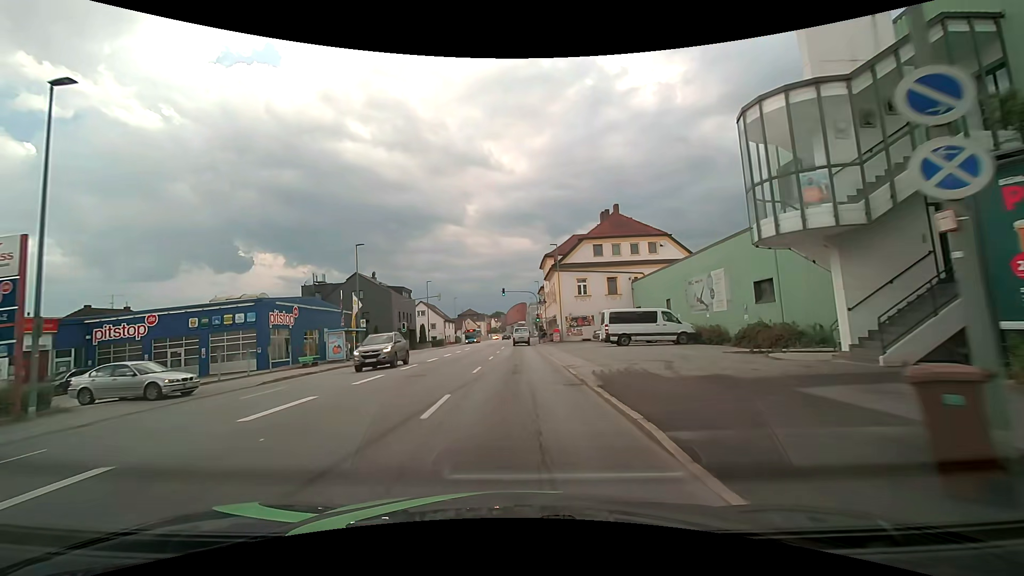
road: tertiary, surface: asphalt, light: Day
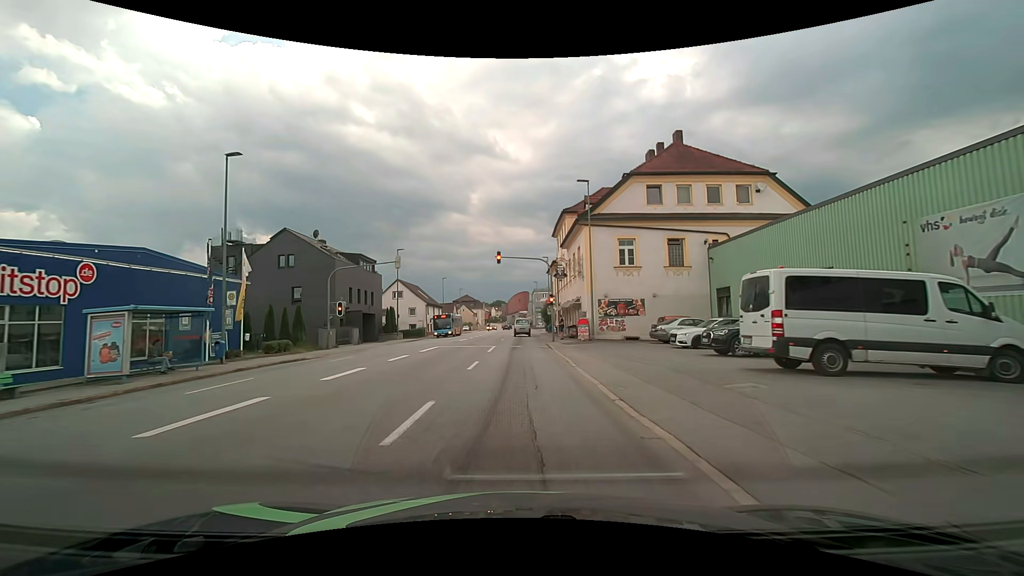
(-0.2, +20.4) m; 0°
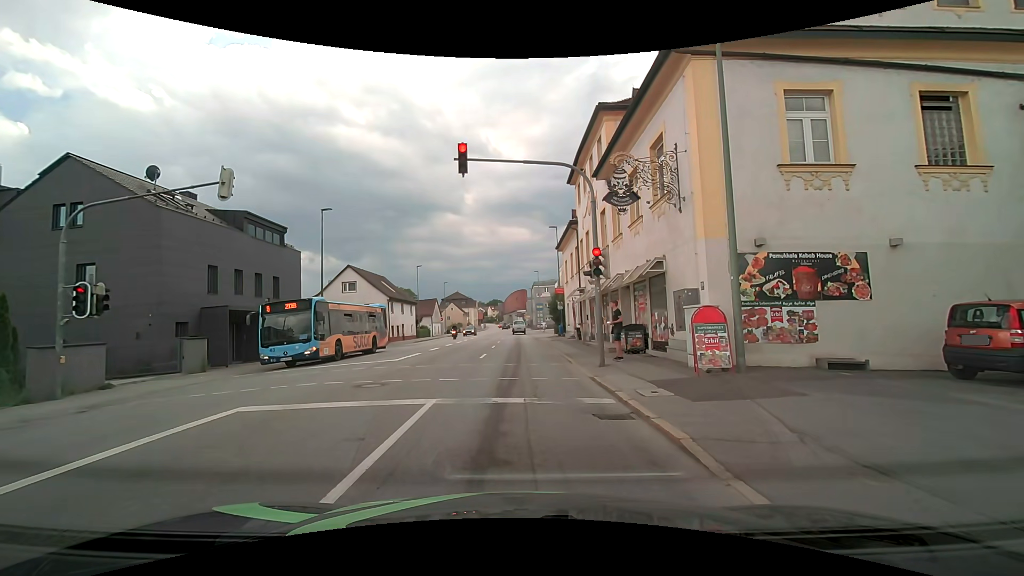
(+0.1, +19.8) m; 0°
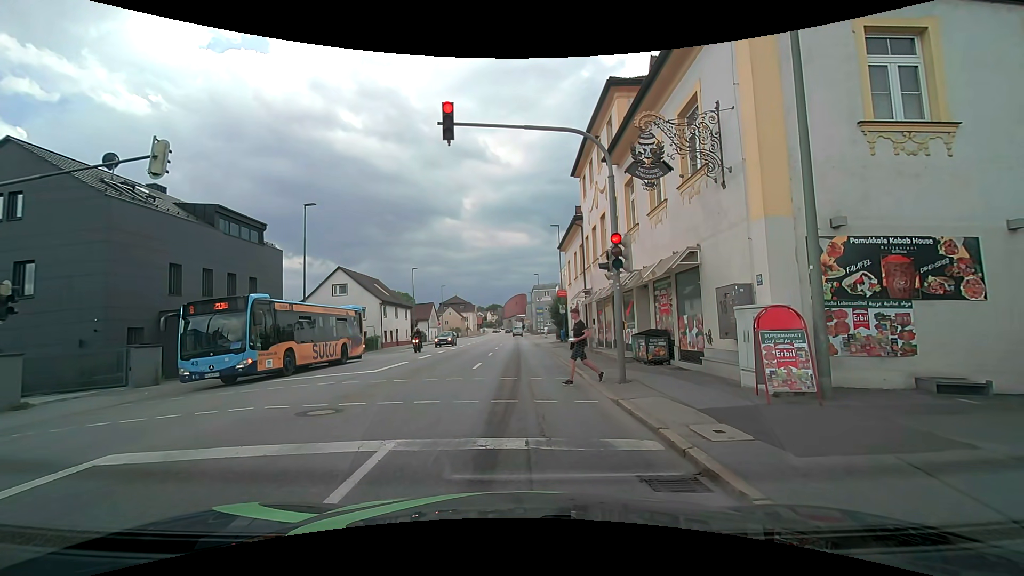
(0.0, +2.6) m; +1°
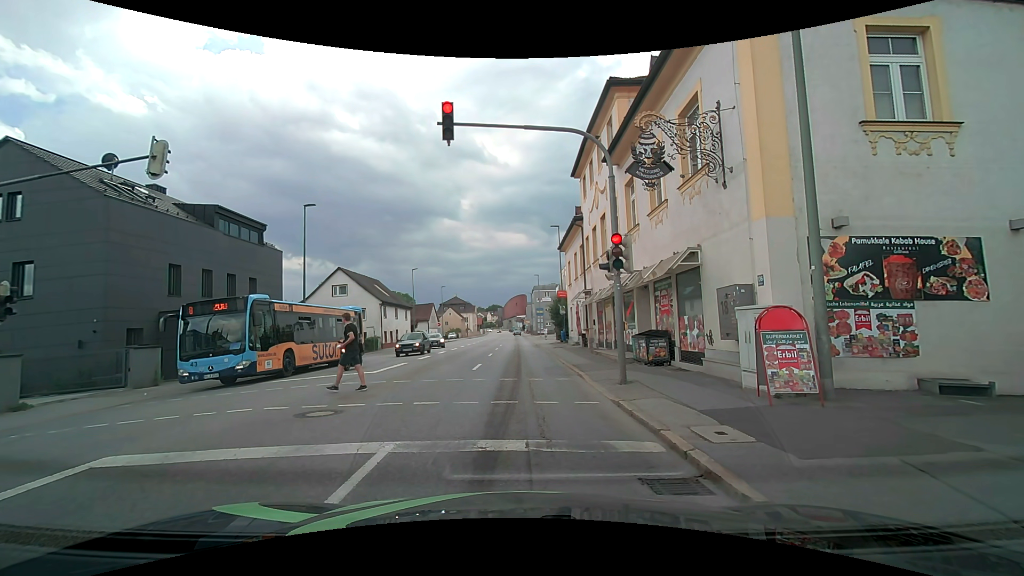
(0.0, +0.1) m; 0°
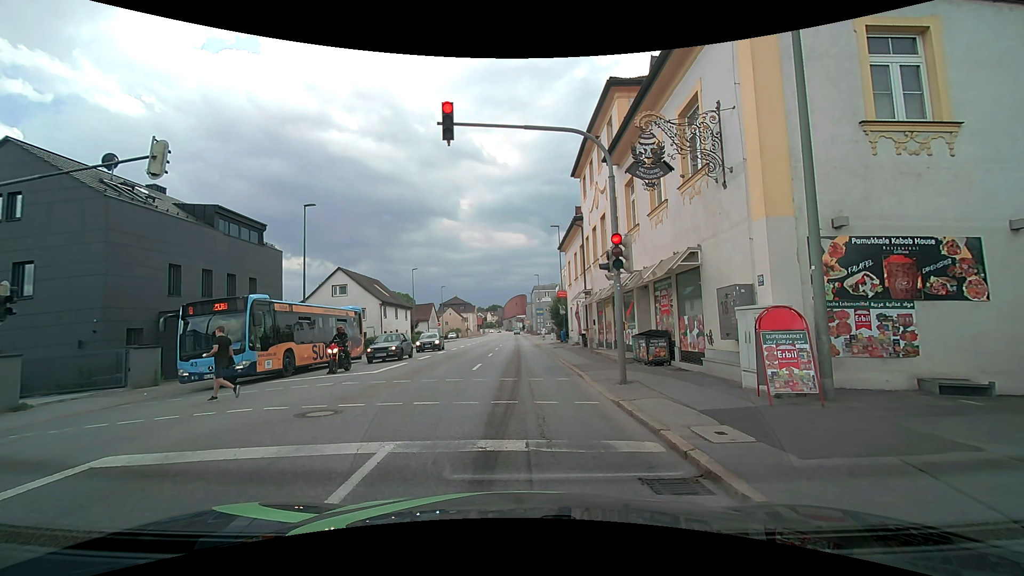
(0.0, 0.0) m; 0°
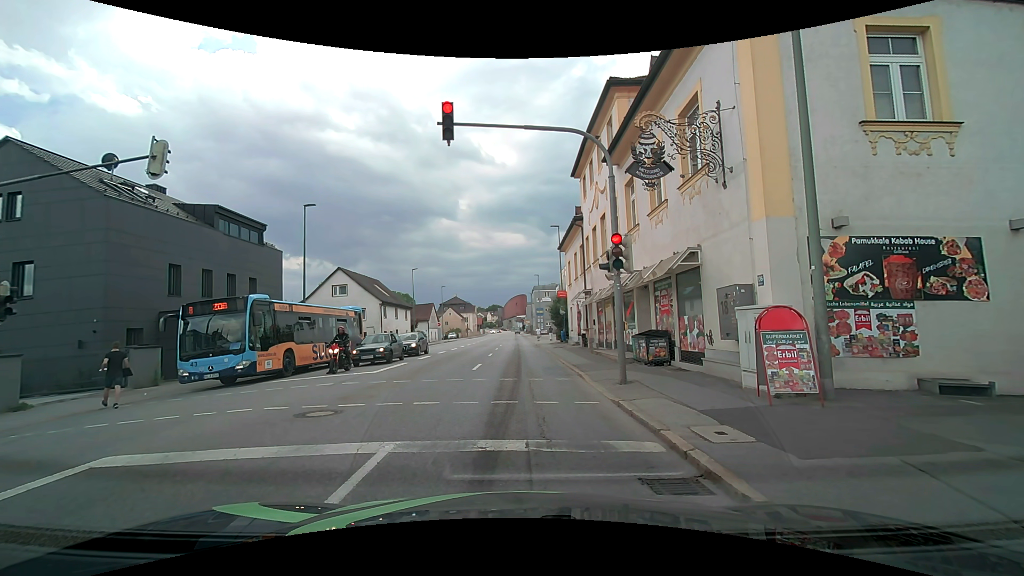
(0.0, 0.0) m; 0°
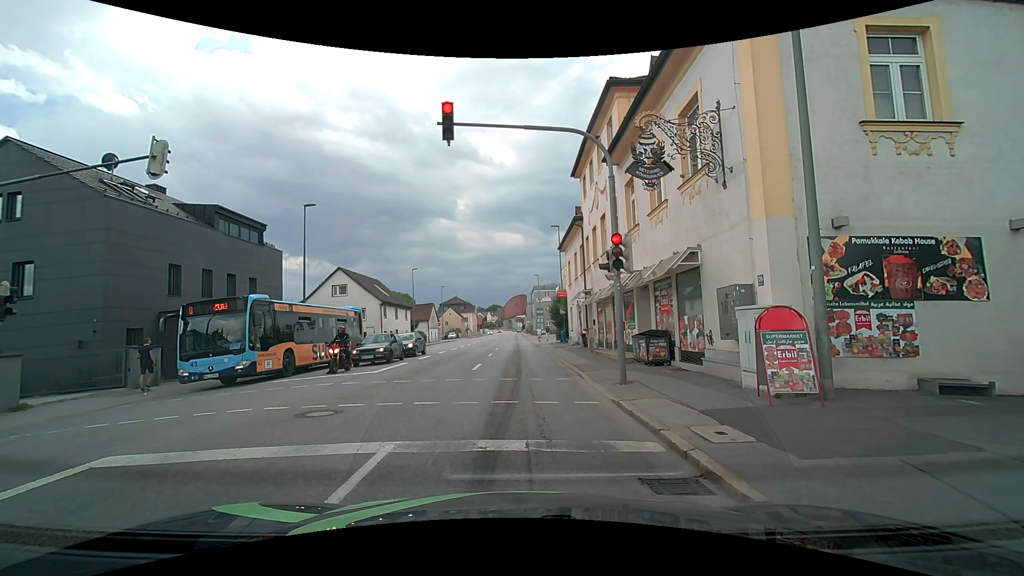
(0.0, 0.0) m; 0°
(0, +10) (0, +20) (0, +30) (0, +40) (-1, +50) (-1, +60) (-1, +70) (-1, +80) (-1, +90) (-1, +100) m
